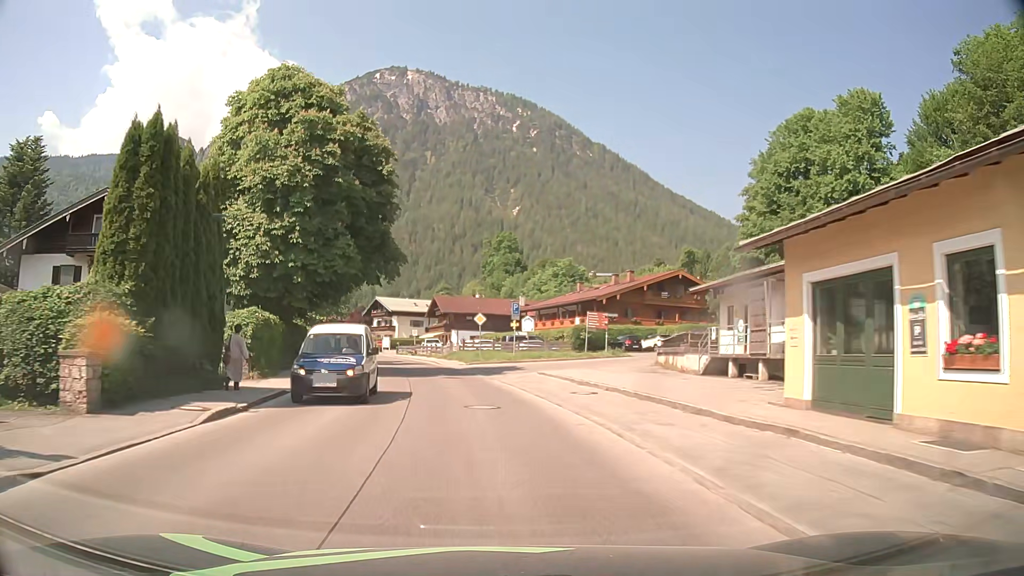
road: tertiary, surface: asphalt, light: Day
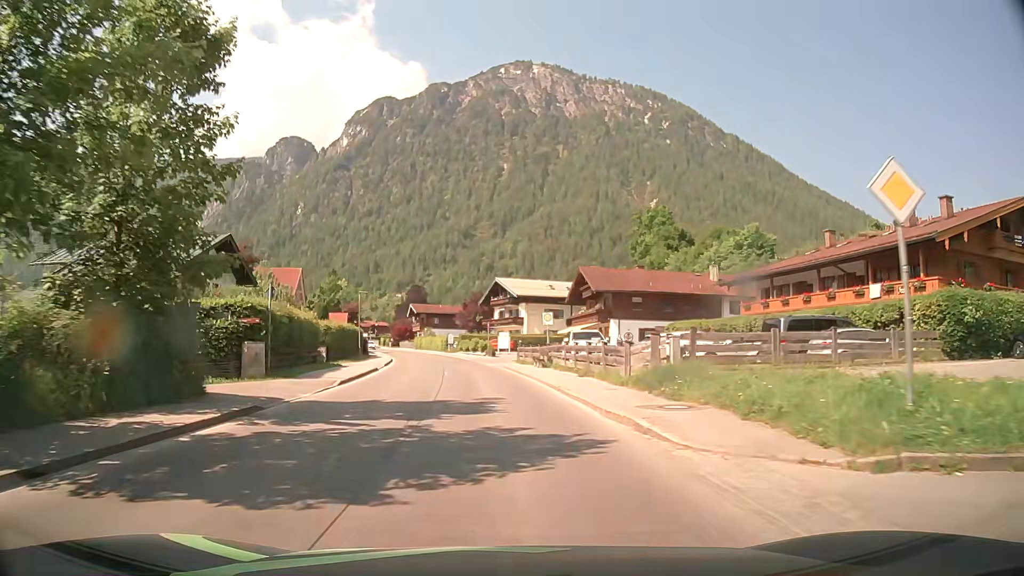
(-4.3, +38.1) m; -11°
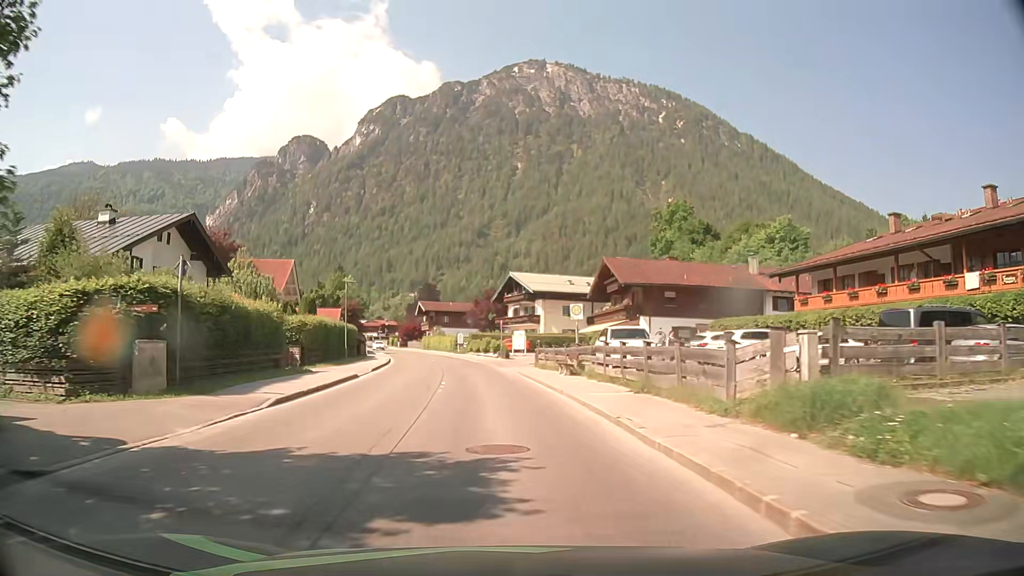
(-0.1, +7.7) m; -1°
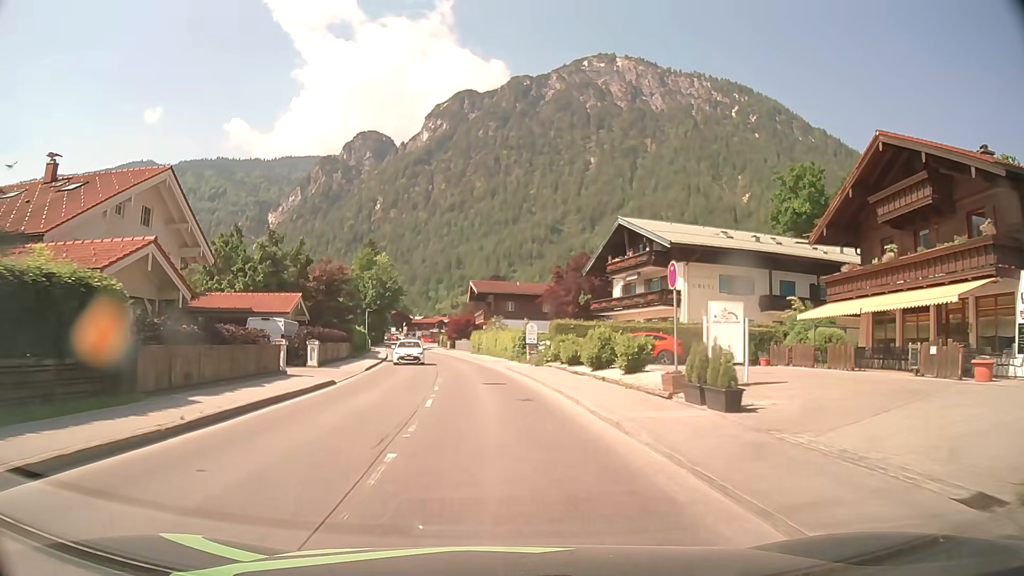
(-2.5, +38.7) m; -6°
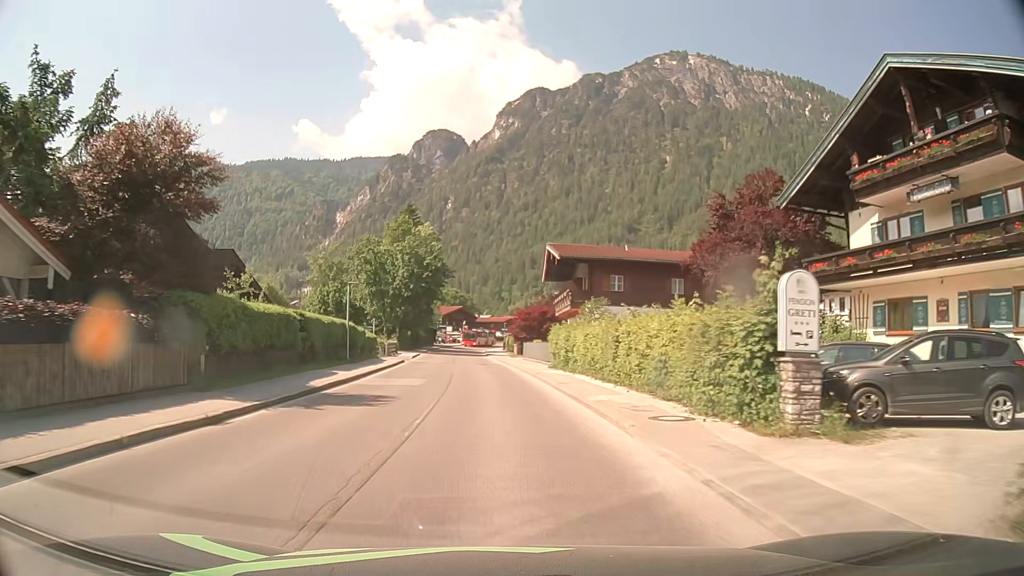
(-1.6, +31.0) m; -6°
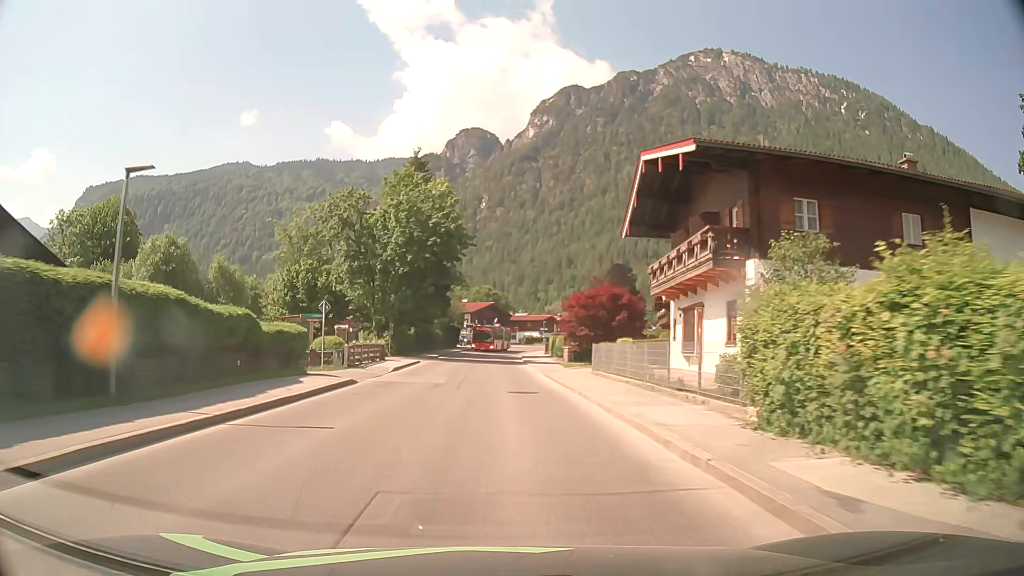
(-0.7, +23.3) m; -3°
